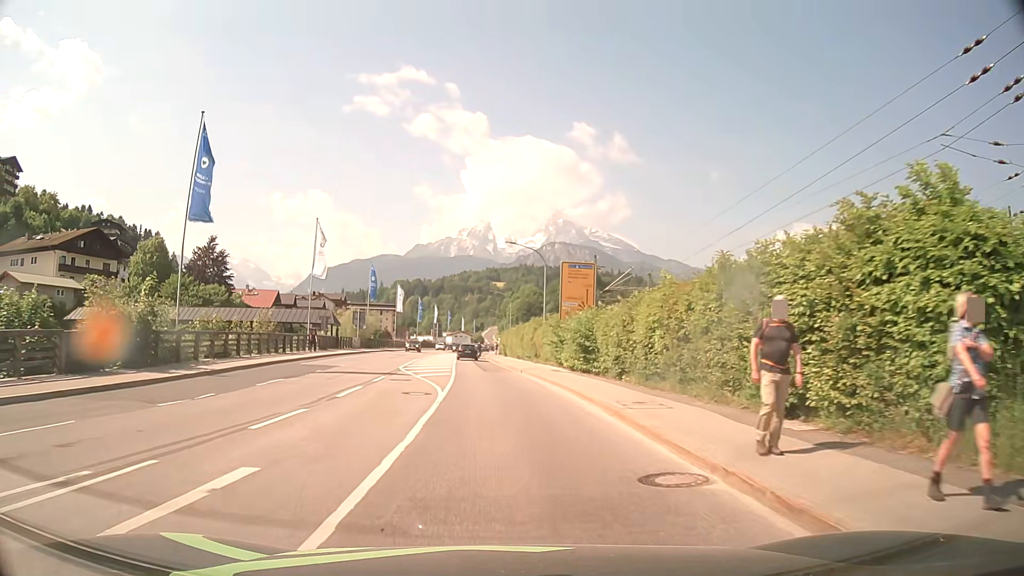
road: primary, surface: asphalt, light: Day
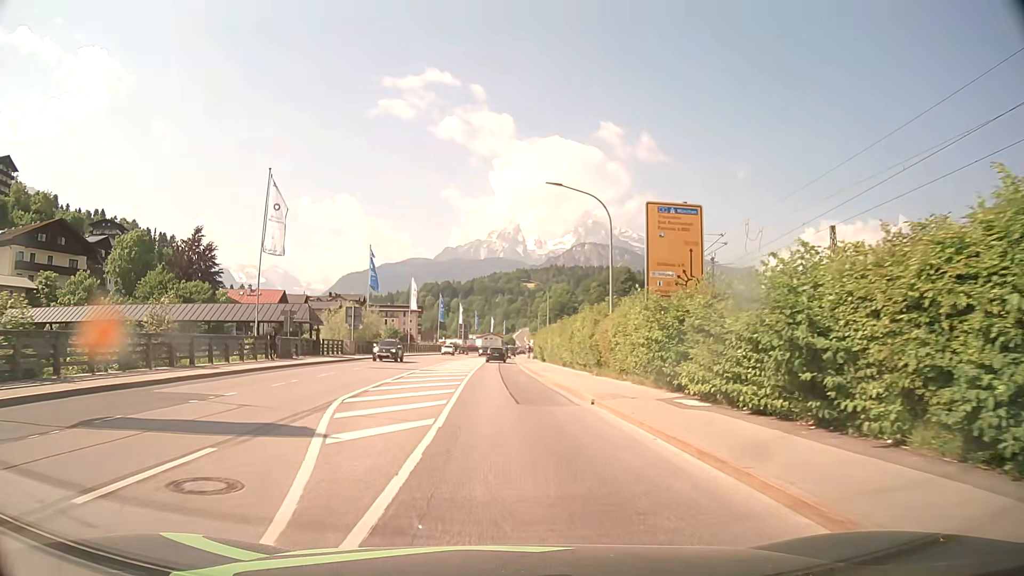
(-0.4, +17.4) m; -2°
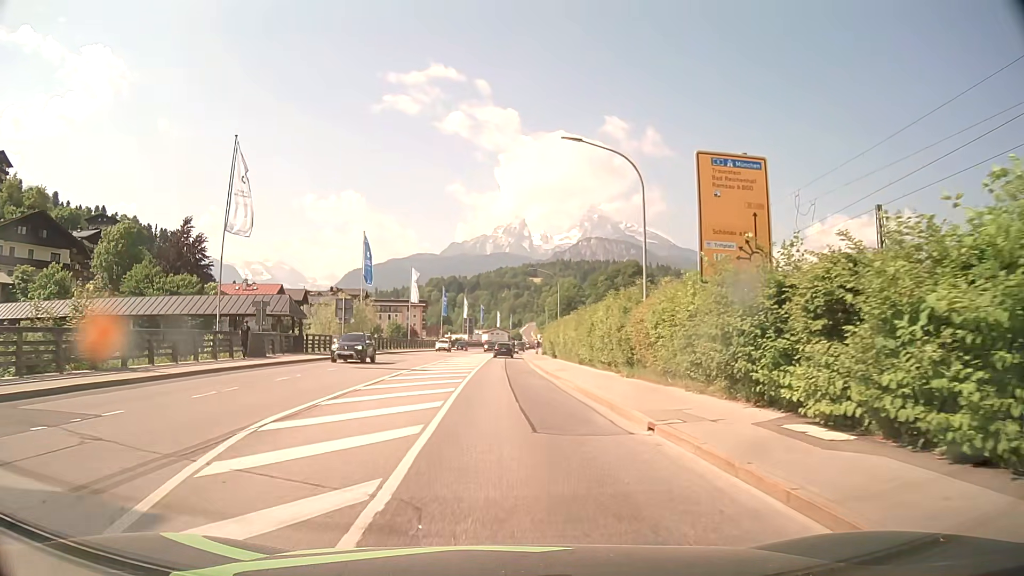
(-0.1, +5.9) m; -1°
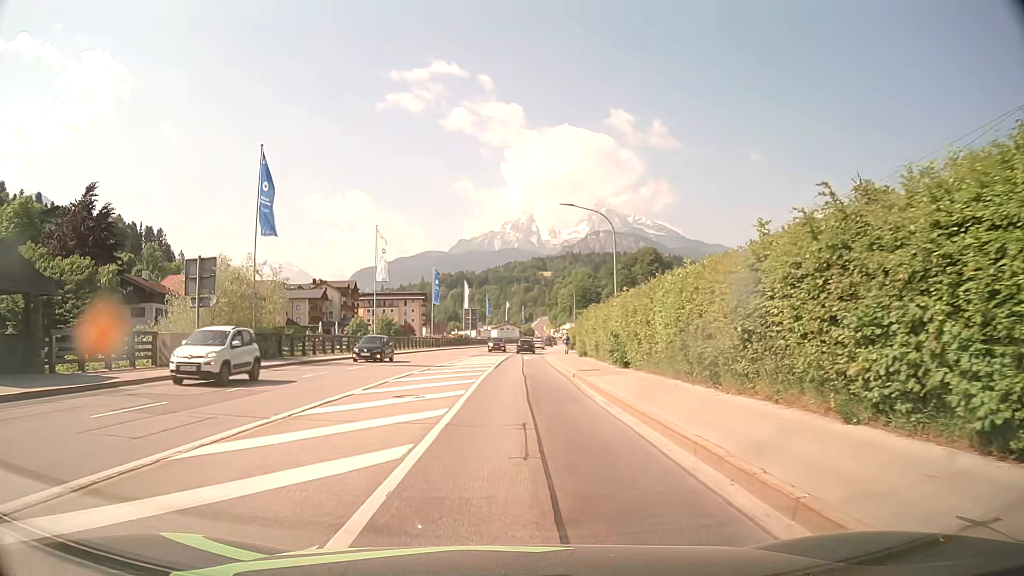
(-0.3, +28.1) m; -1°
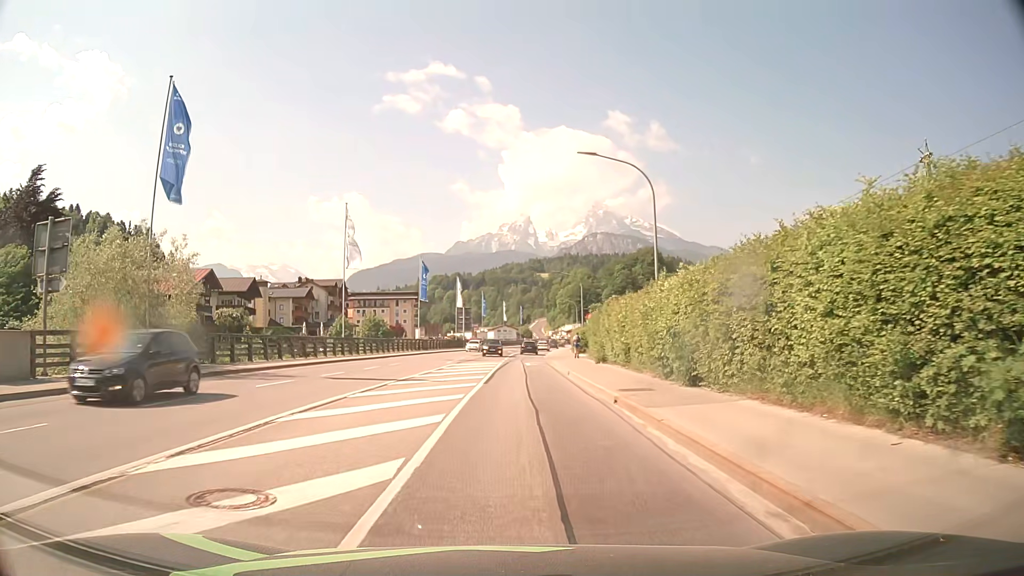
(0.0, +10.3) m; 0°
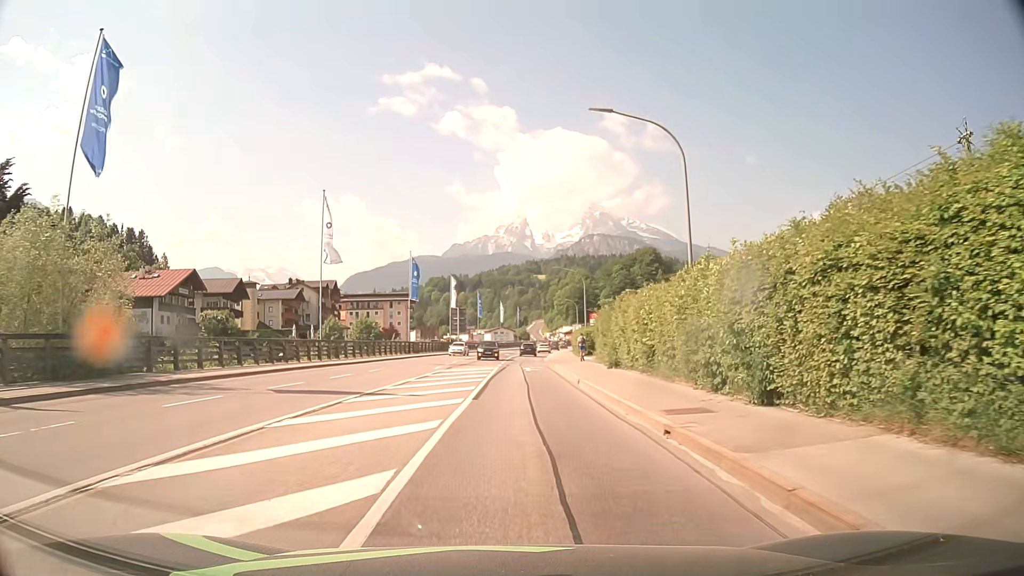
(0.0, +5.2) m; +1°
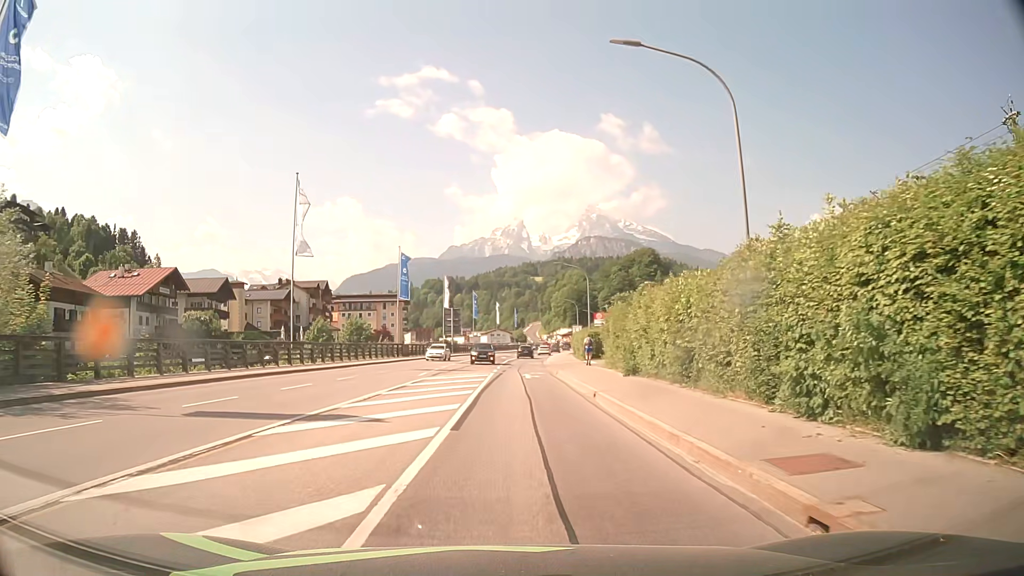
(0.0, +5.2) m; 0°
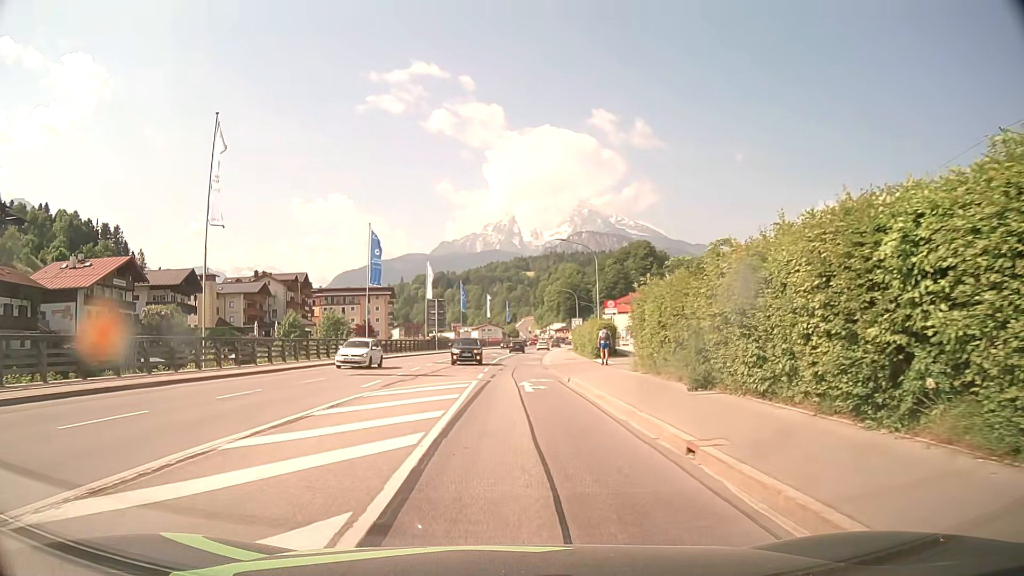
(+0.1, +10.5) m; +1°
